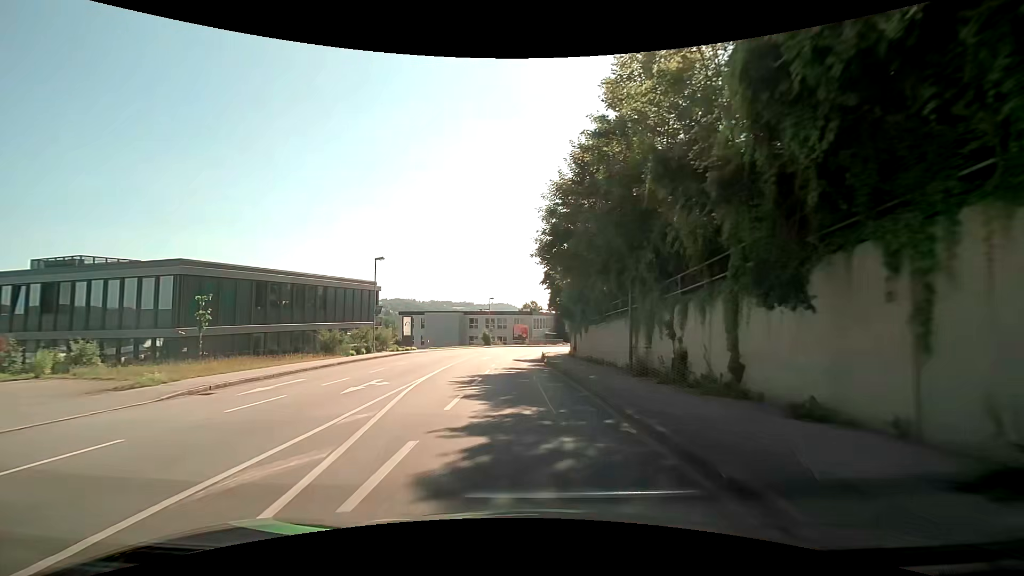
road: tertiary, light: Day
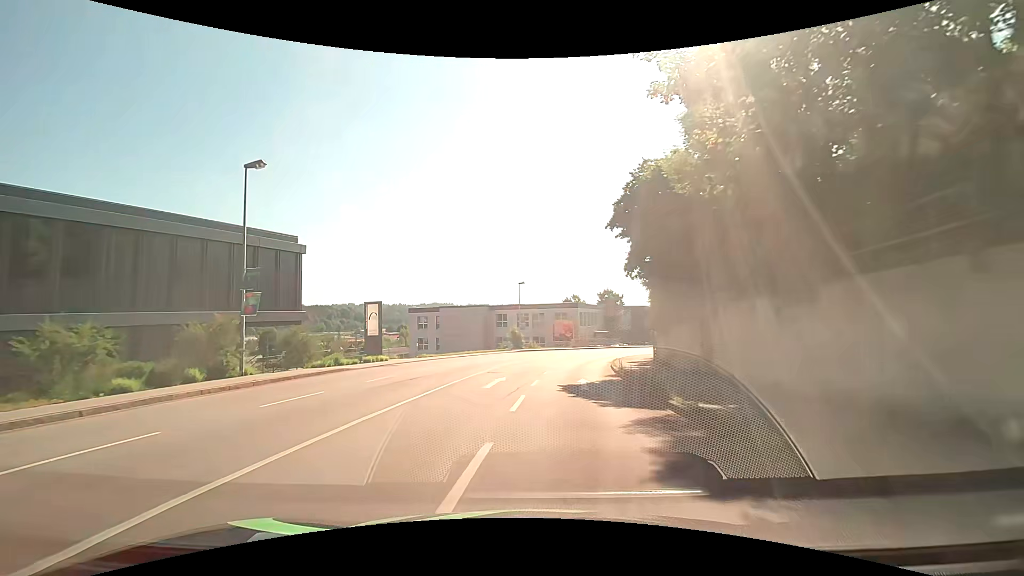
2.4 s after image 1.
(-1.4, +24.2) m; -5°
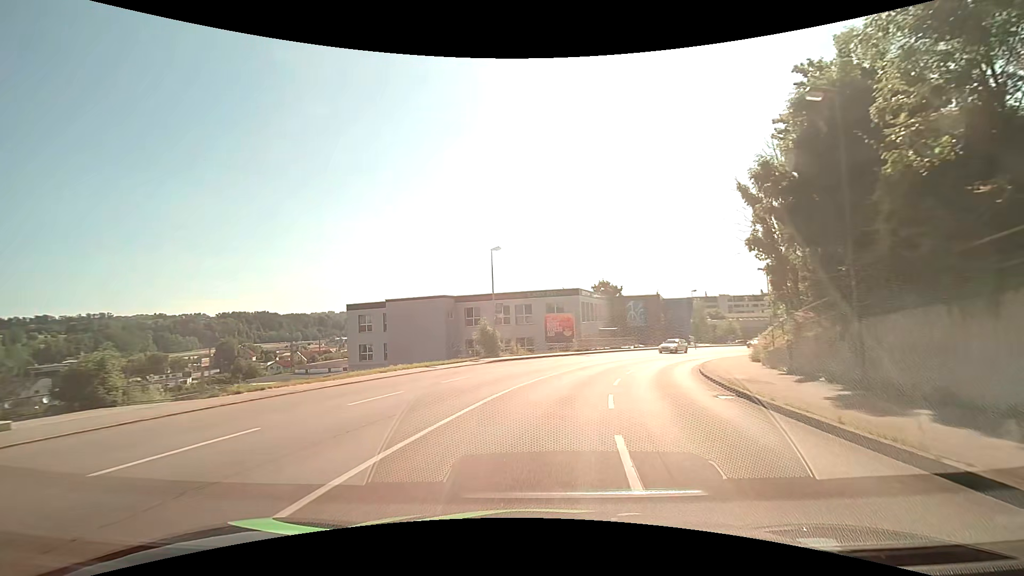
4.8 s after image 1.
(0.0, +23.3) m; +1°
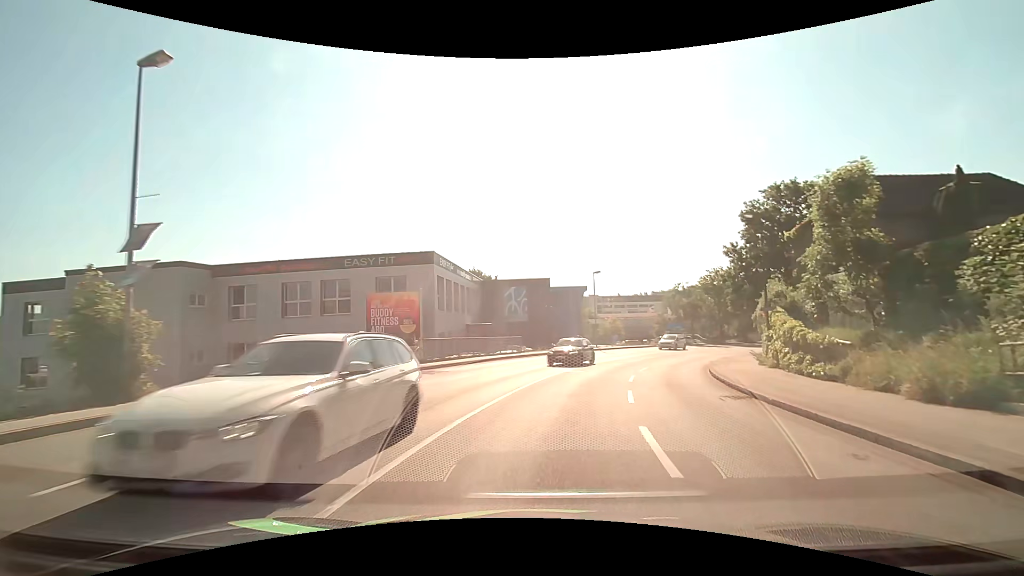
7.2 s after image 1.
(+2.7, +23.5) m; +14°
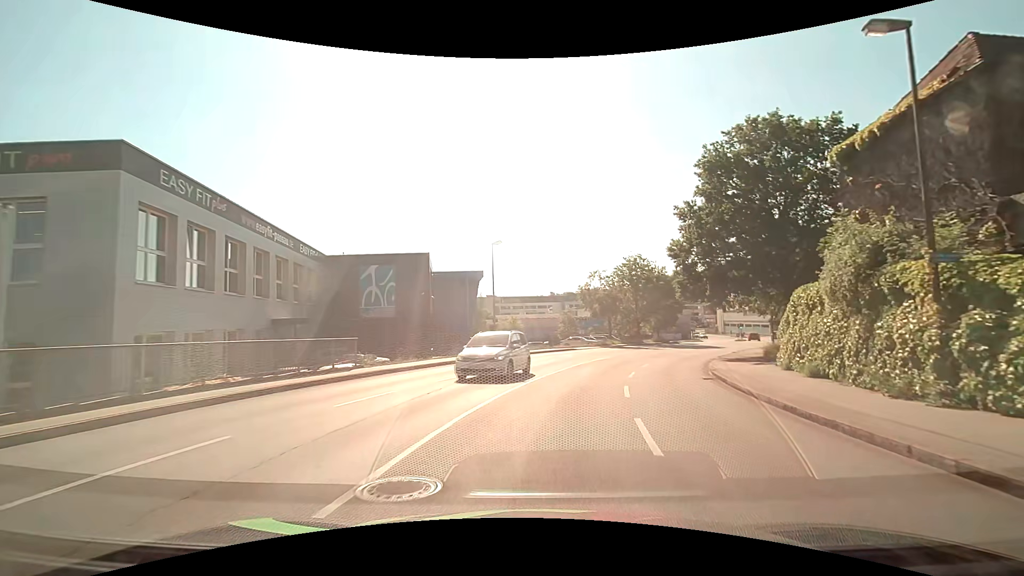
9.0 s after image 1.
(+1.8, +17.2) m; +12°
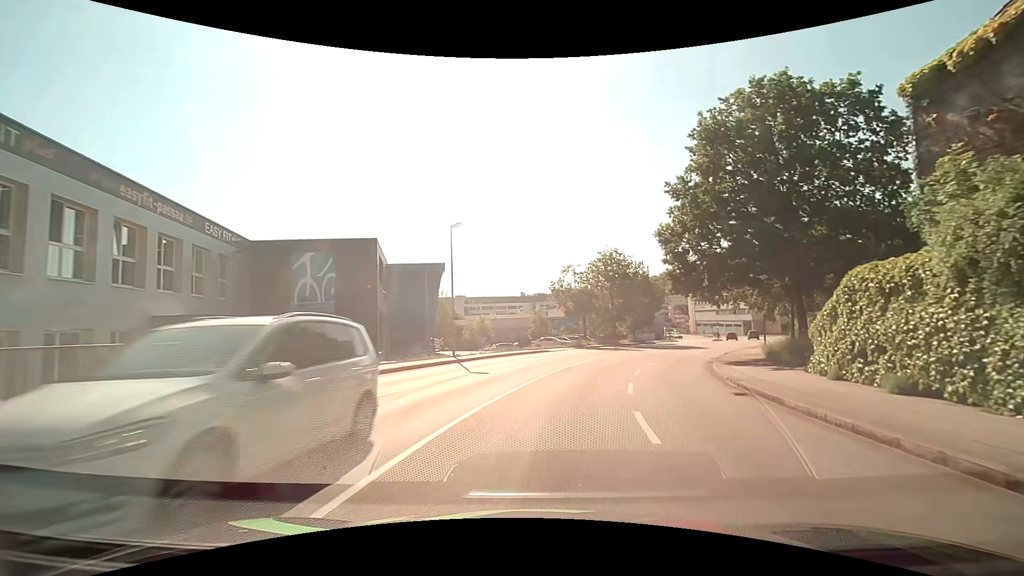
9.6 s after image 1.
(+0.2, +5.6) m; +4°
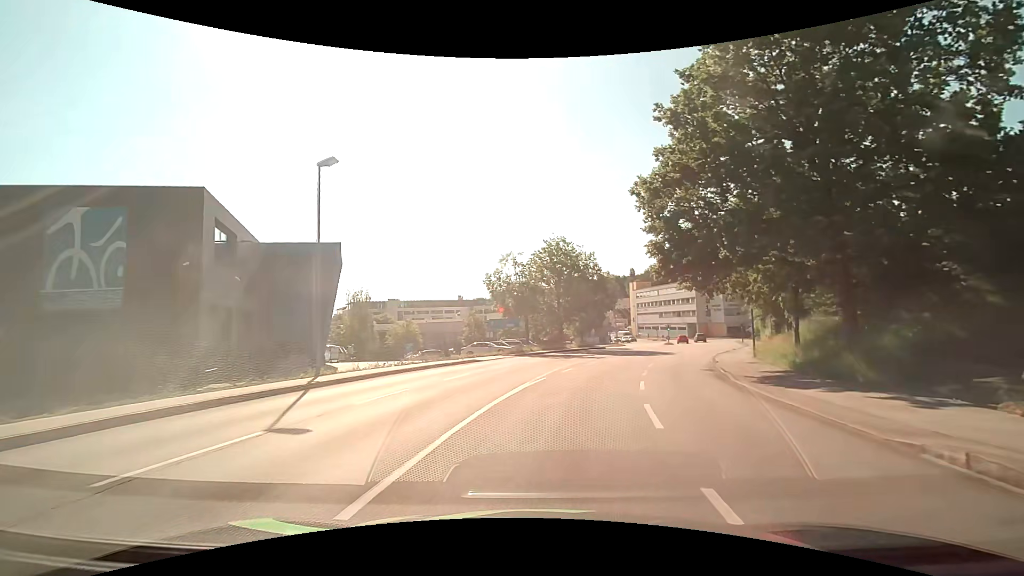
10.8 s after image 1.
(+0.6, +11.0) m; +7°
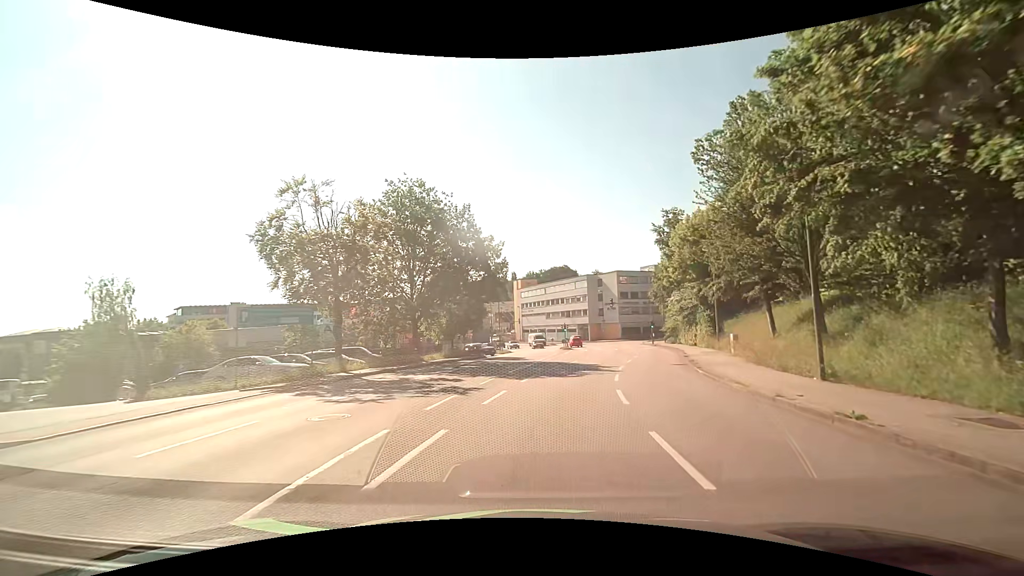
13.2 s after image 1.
(+2.7, +21.2) m; +12°
